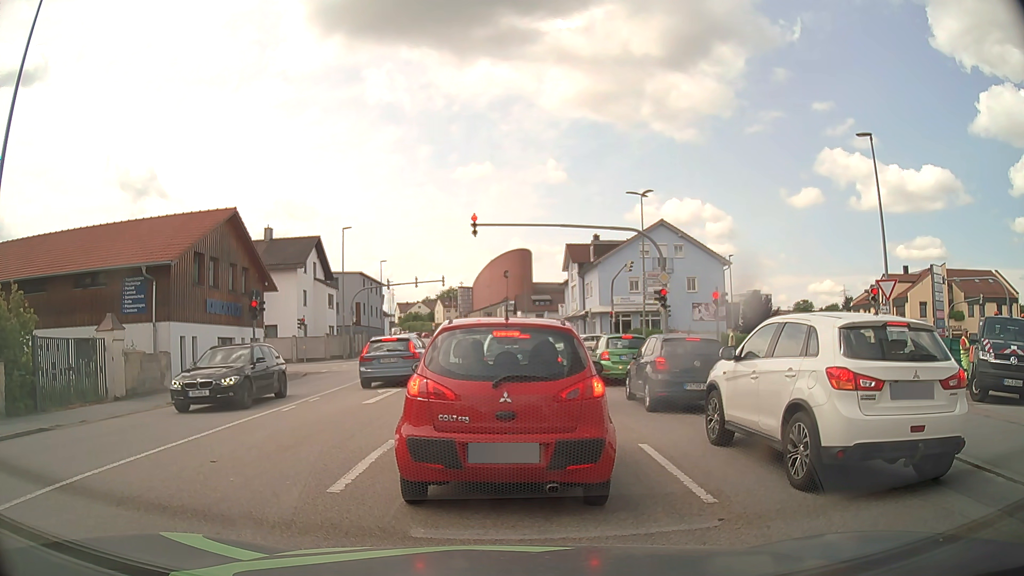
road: tertiary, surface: asphalt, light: Day
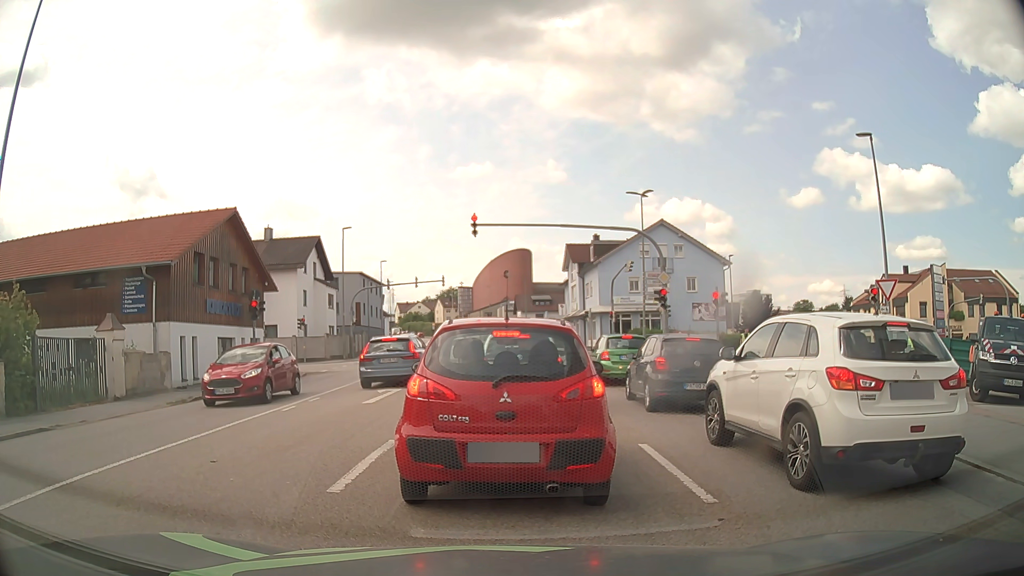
(0.0, 0.0) m; 0°
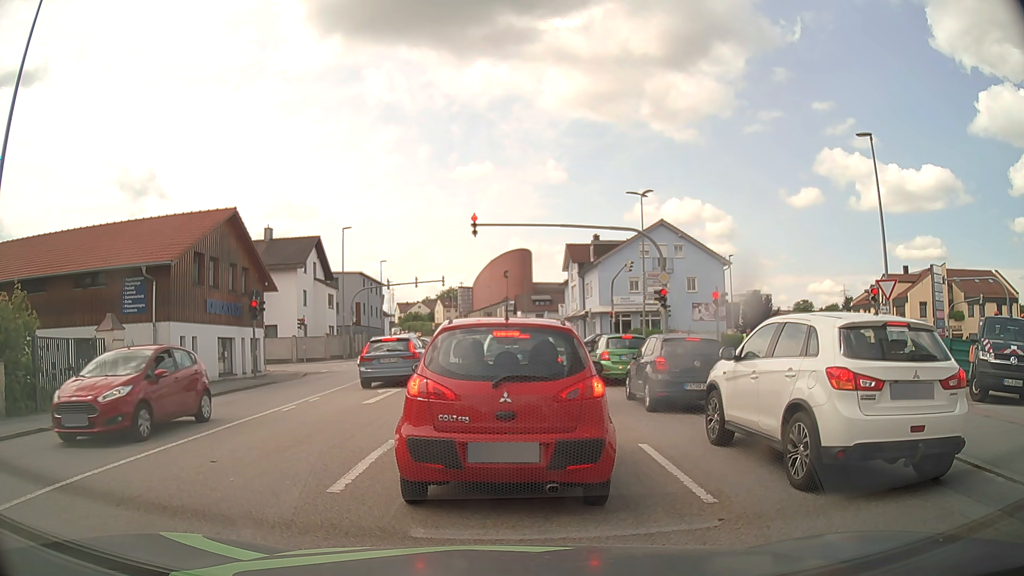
(0.0, 0.0) m; 0°
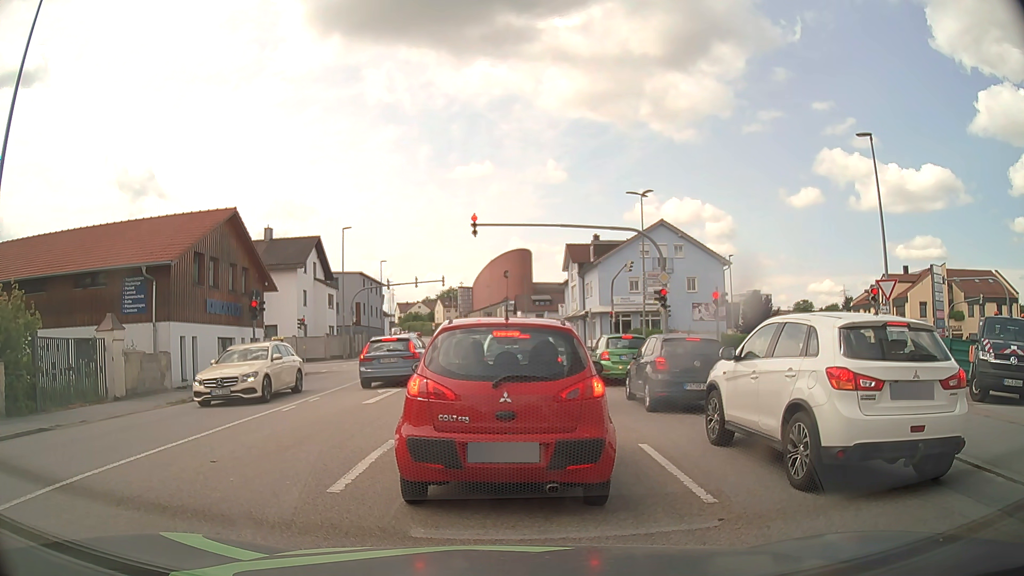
(0.0, 0.0) m; 0°
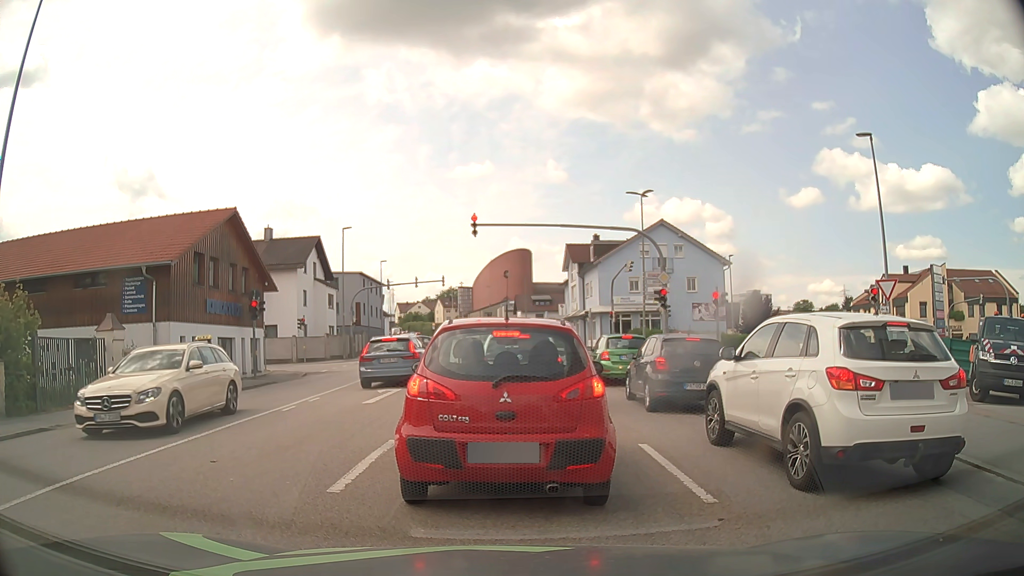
(0.0, 0.0) m; 0°
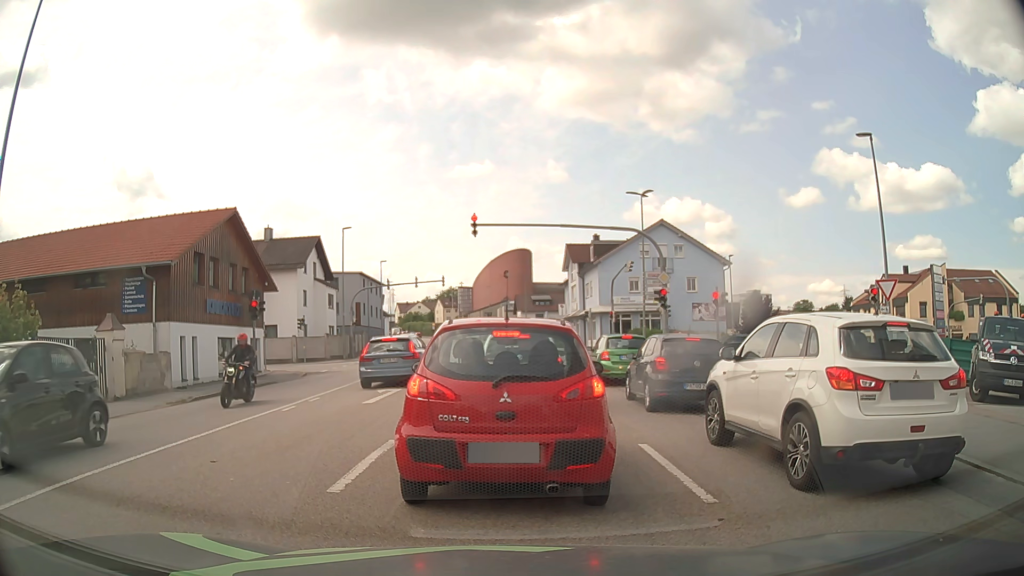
(0.0, 0.0) m; 0°
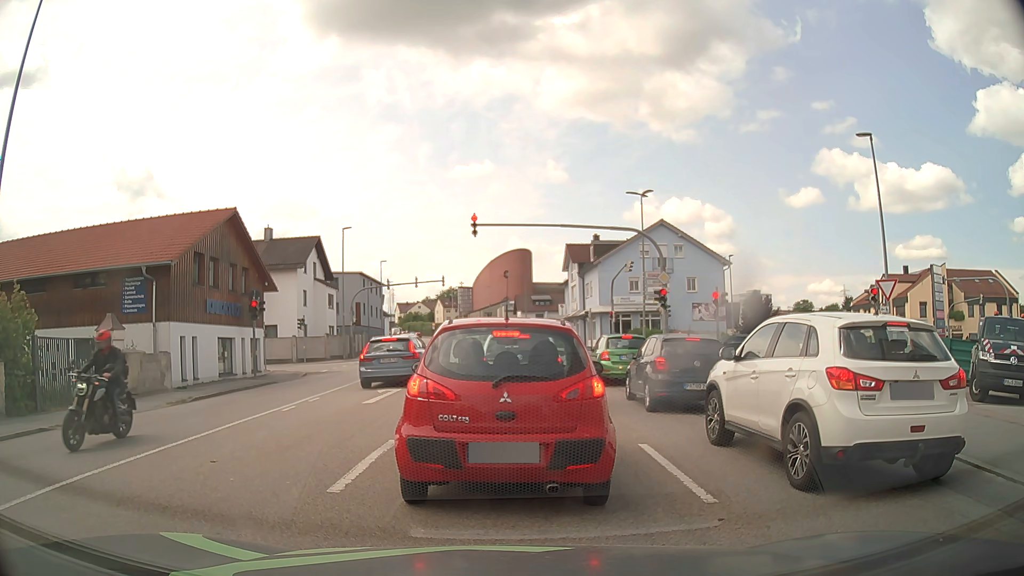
(0.0, 0.0) m; 0°
(0, +10) (0, +20) (0, +30) (0, +40) (0, +50) (-1, +60) (-1, +70) (-2, +80) (-3, +90) (-5, +100) m
